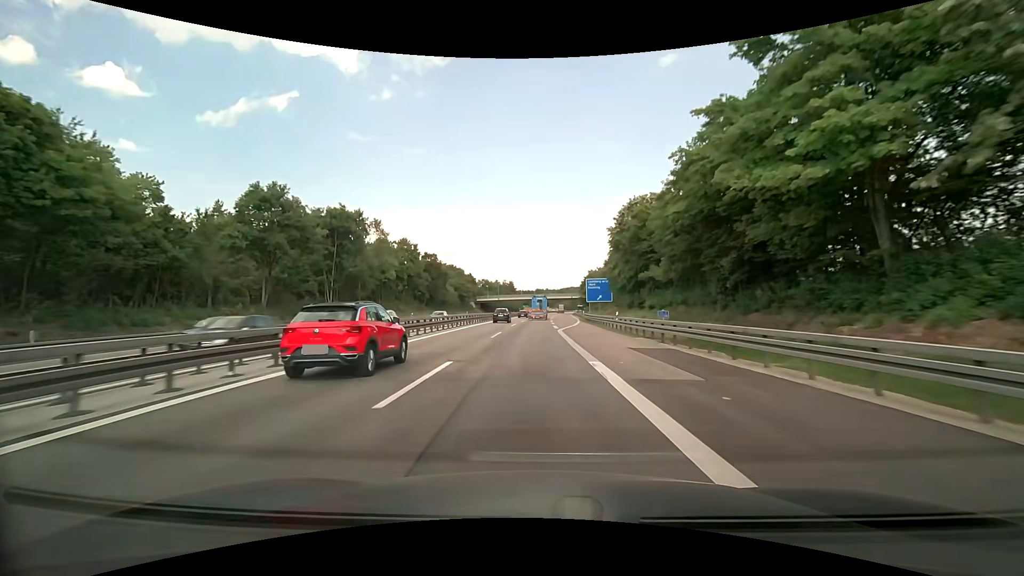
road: motorway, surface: asphalt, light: Day
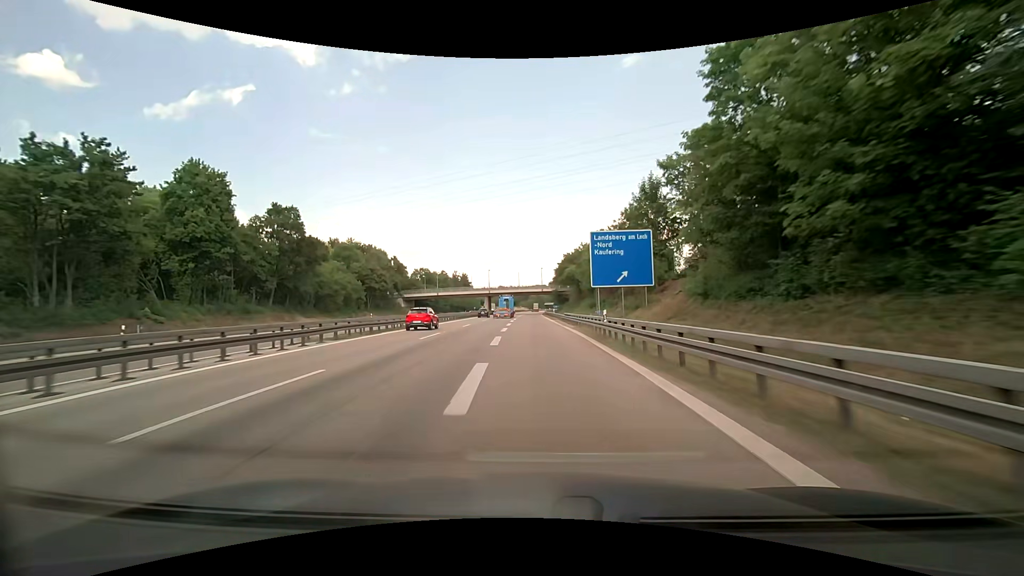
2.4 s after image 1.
(+2.4, +55.6) m; +4°
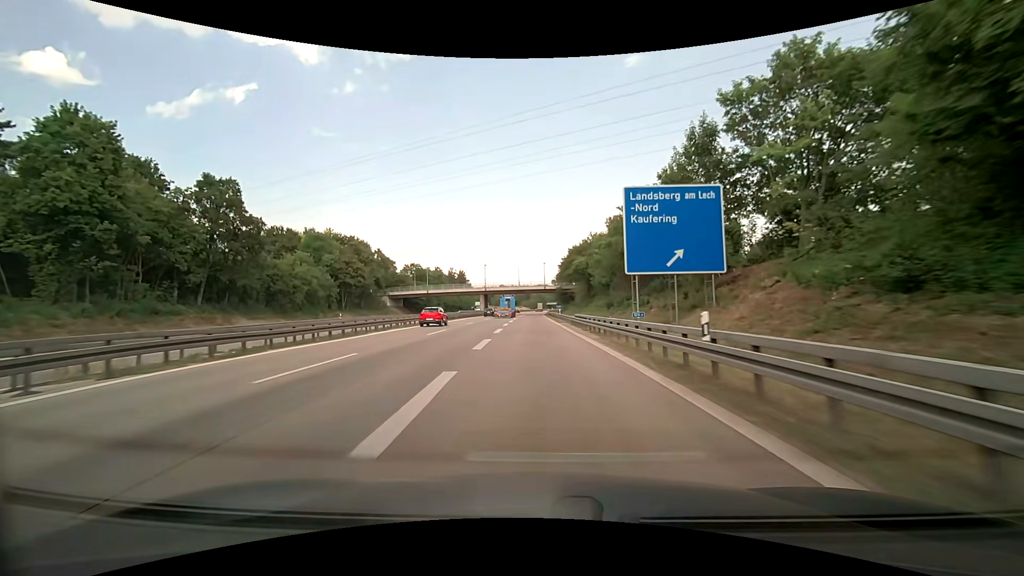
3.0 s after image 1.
(-0.1, +14.0) m; 0°
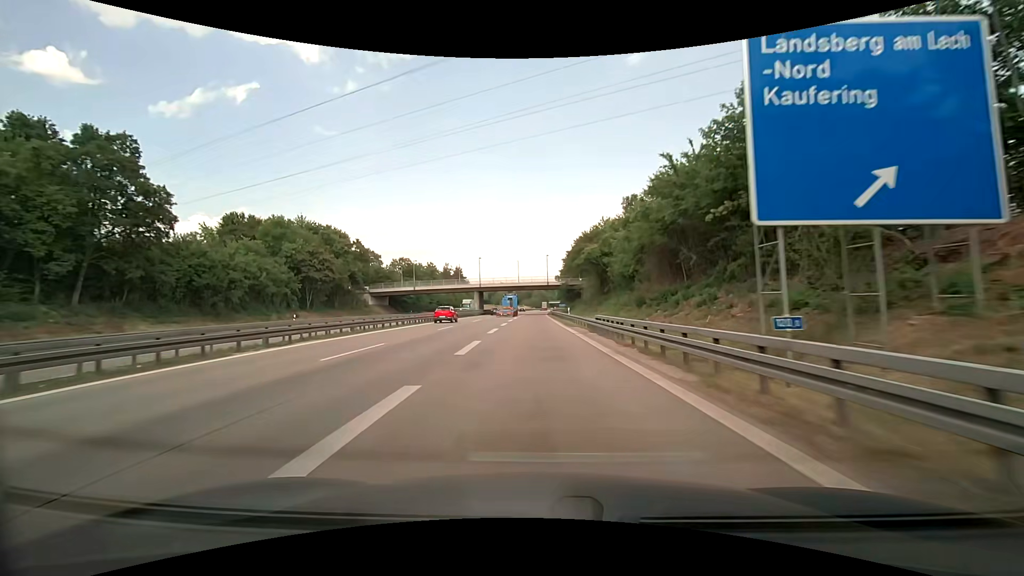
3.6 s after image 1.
(-0.1, +13.9) m; 0°
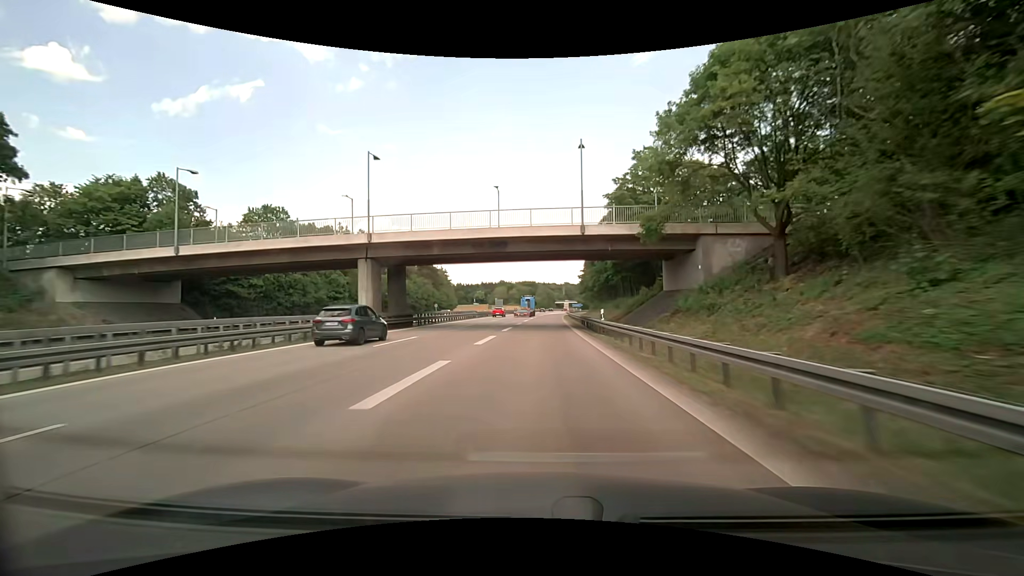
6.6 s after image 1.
(-1.2, +67.6) m; -1°
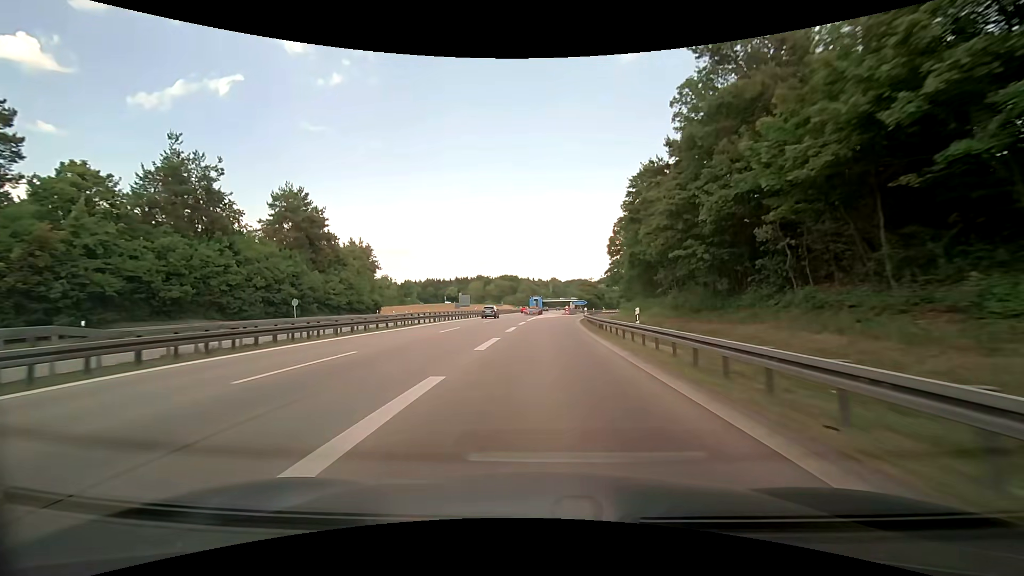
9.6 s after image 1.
(+0.2, +63.0) m; +1°
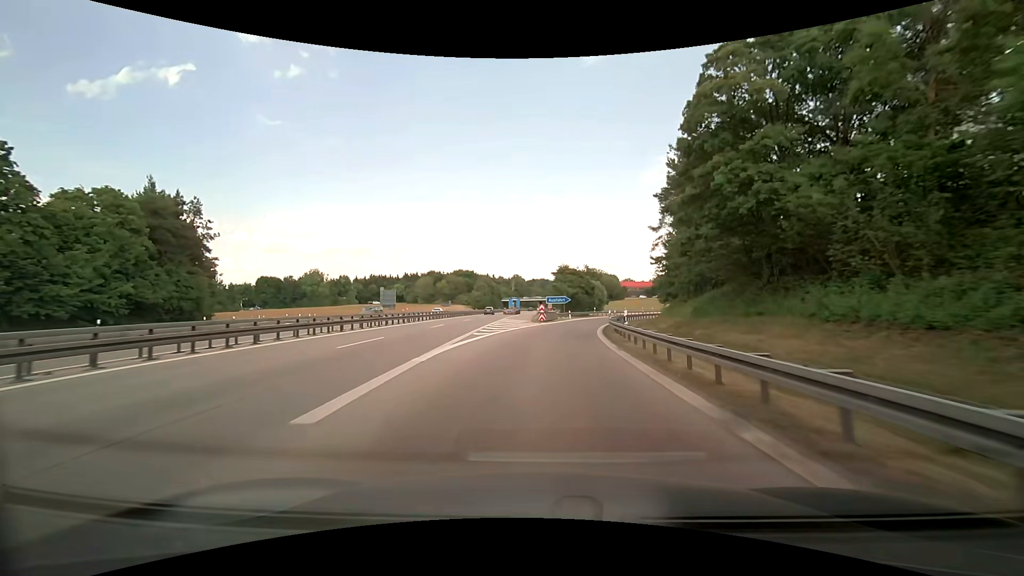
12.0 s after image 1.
(+1.3, +45.3) m; +4°
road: motorway_link
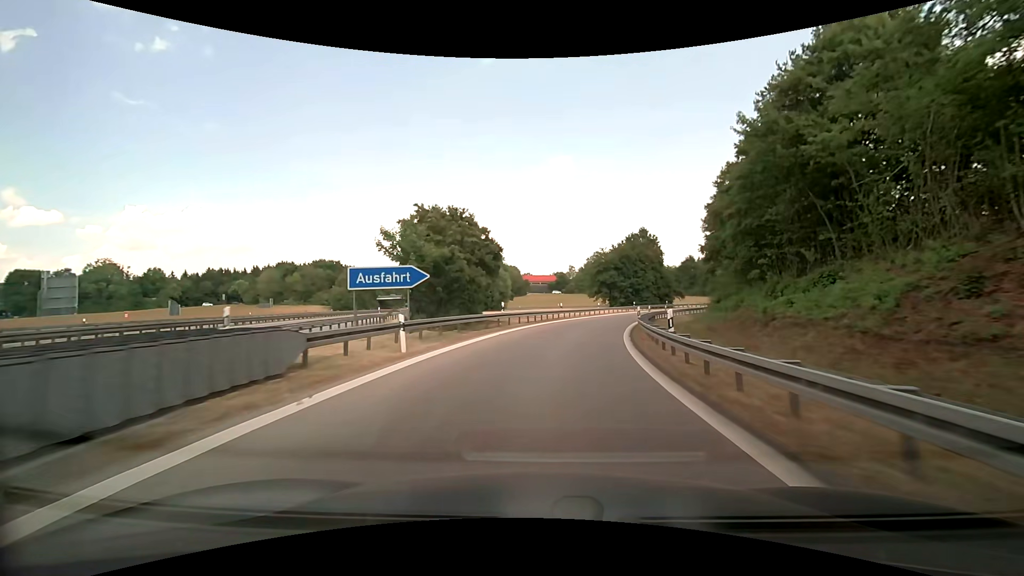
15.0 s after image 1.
(+4.6, +49.3) m; +12°
(0, +10) (+1, +20) (+3, +30) (+5, +40) (+8, +49) (+11, +58) (+16, +68) (+20, +76) (+25, +85) (+31, +93) m
